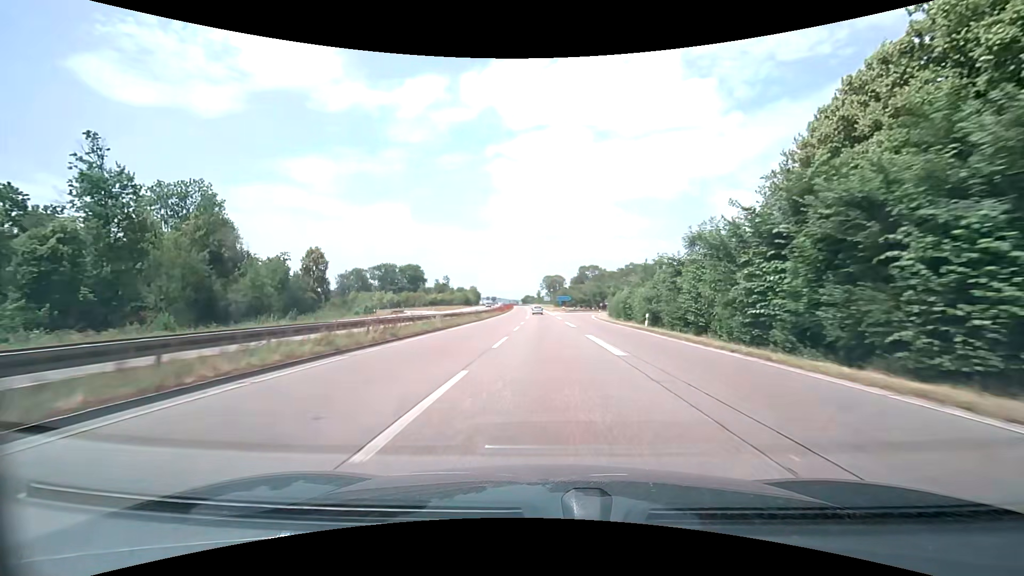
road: trunk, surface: asphalt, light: Day
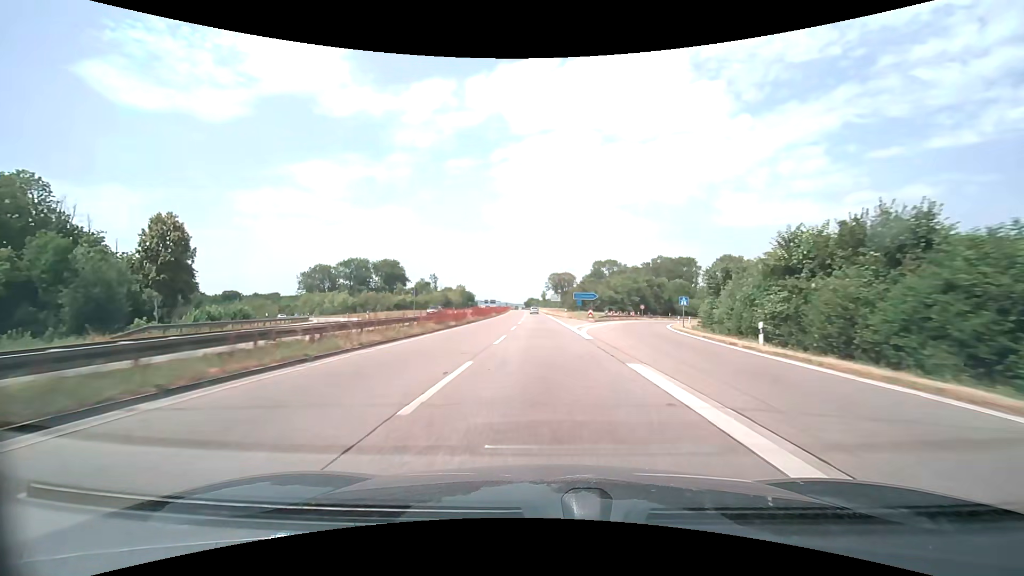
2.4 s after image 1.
(-0.5, +52.7) m; -1°
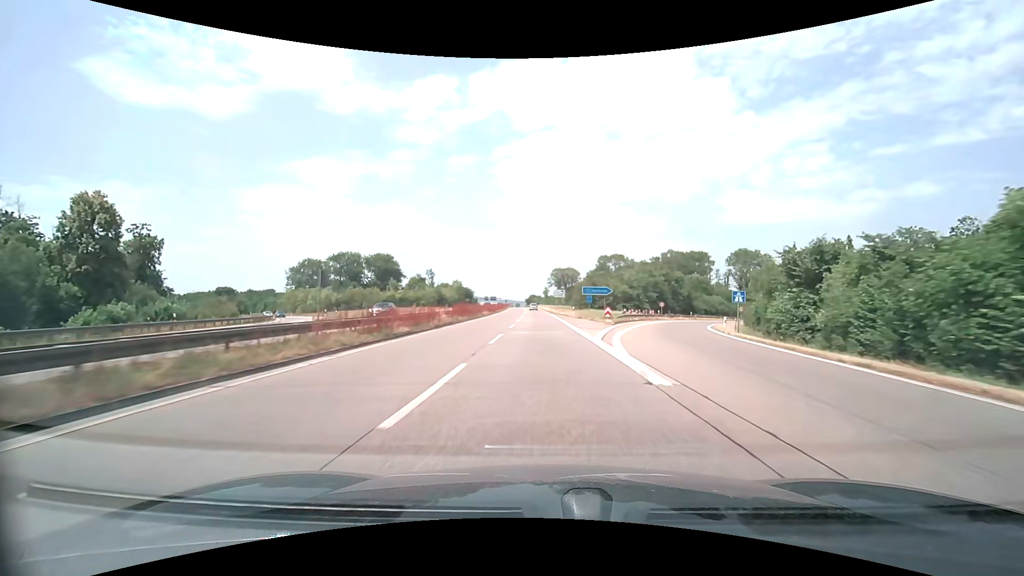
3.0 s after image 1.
(0.0, +13.2) m; -1°
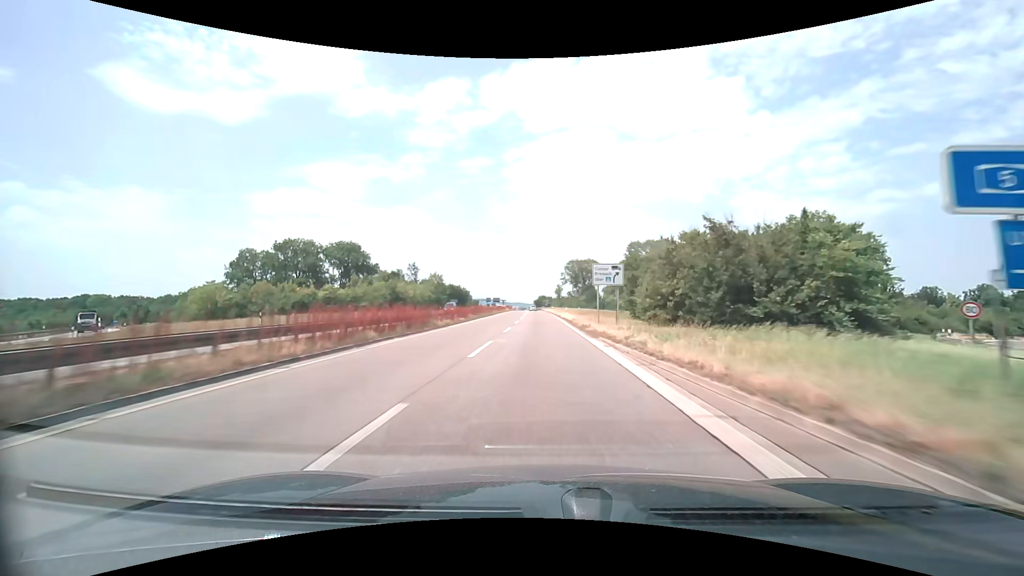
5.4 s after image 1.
(-0.3, +52.7) m; -1°
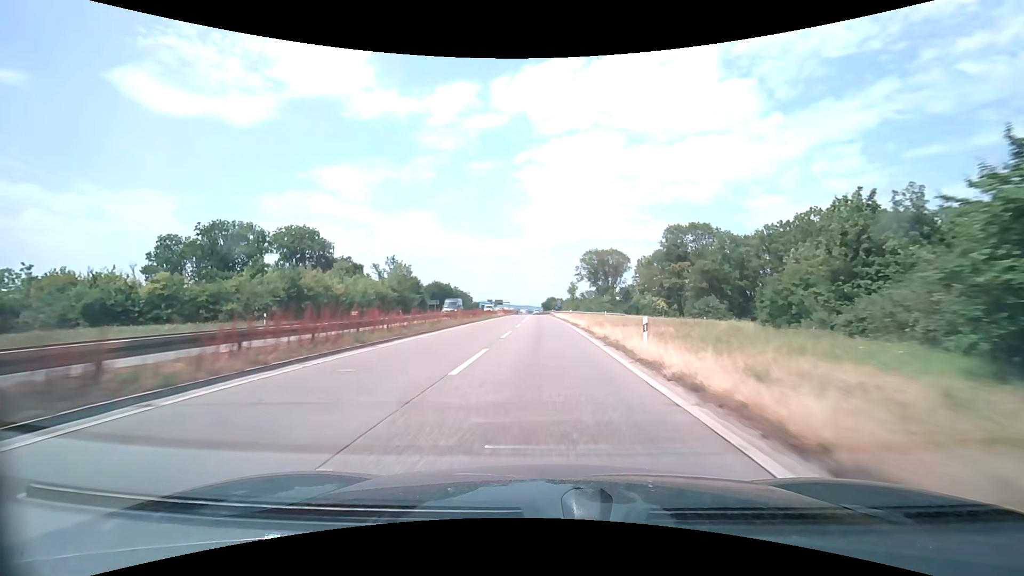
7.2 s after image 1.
(-0.3, +39.5) m; -1°
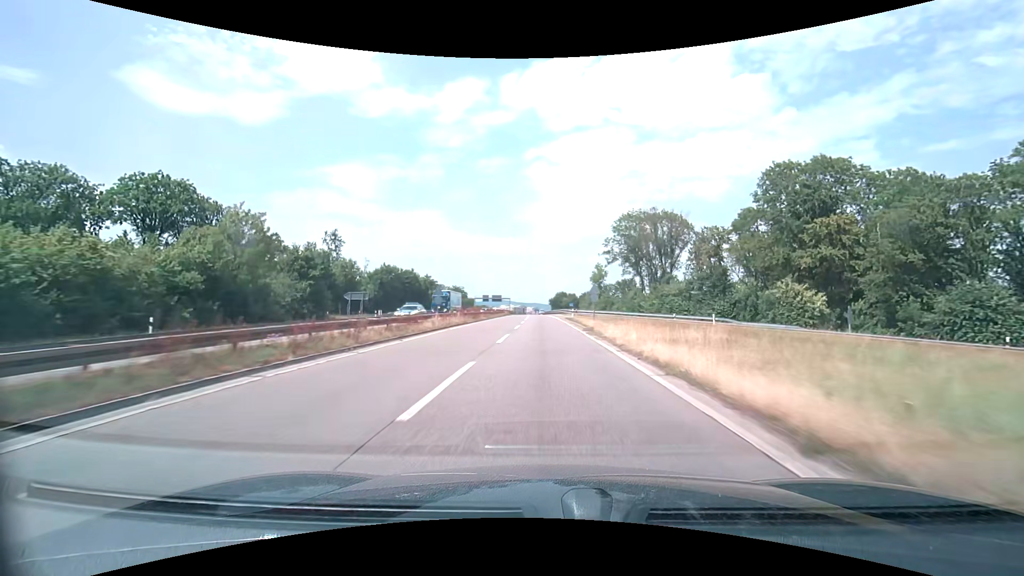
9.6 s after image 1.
(-0.4, +52.7) m; -1°
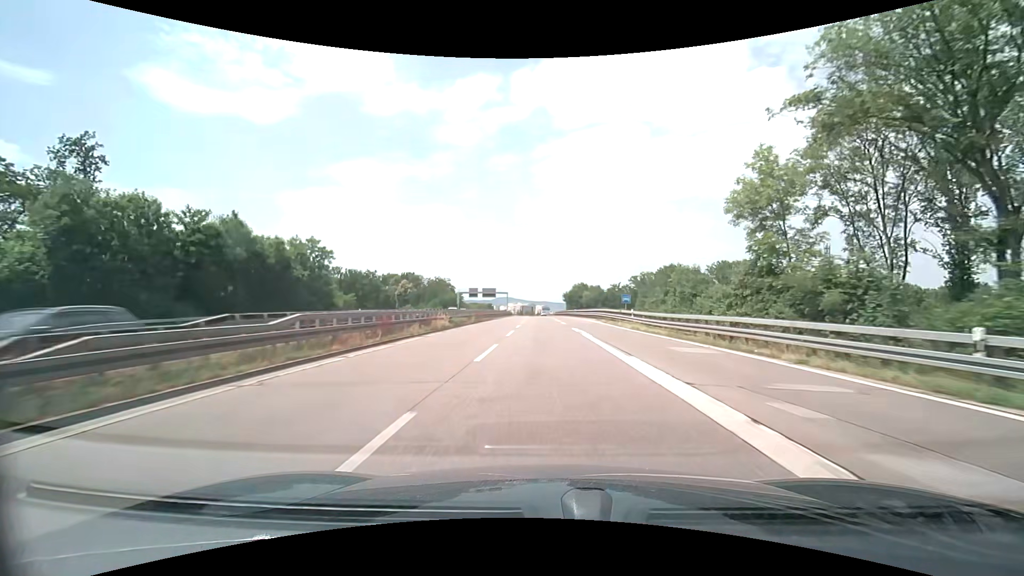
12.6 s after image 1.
(-0.7, +66.2) m; -1°
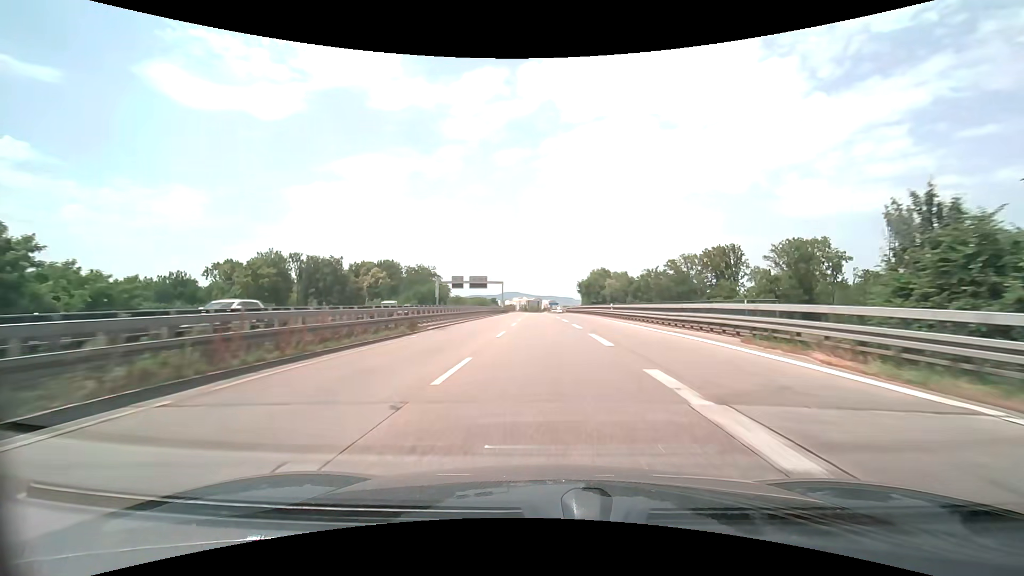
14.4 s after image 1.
(-0.2, +39.9) m; -1°
(0, +10) (0, +20) (0, +30) (0, +40) (0, +50) (0, +60) (-1, +70) (-1, +80) (-1, +90) (-2, +100) m
